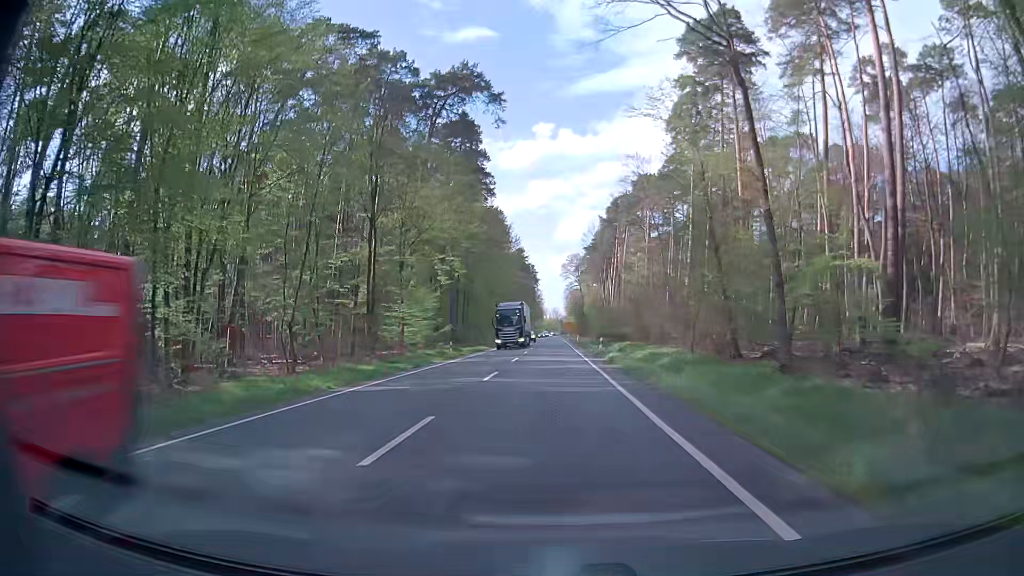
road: primary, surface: asphalt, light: Day
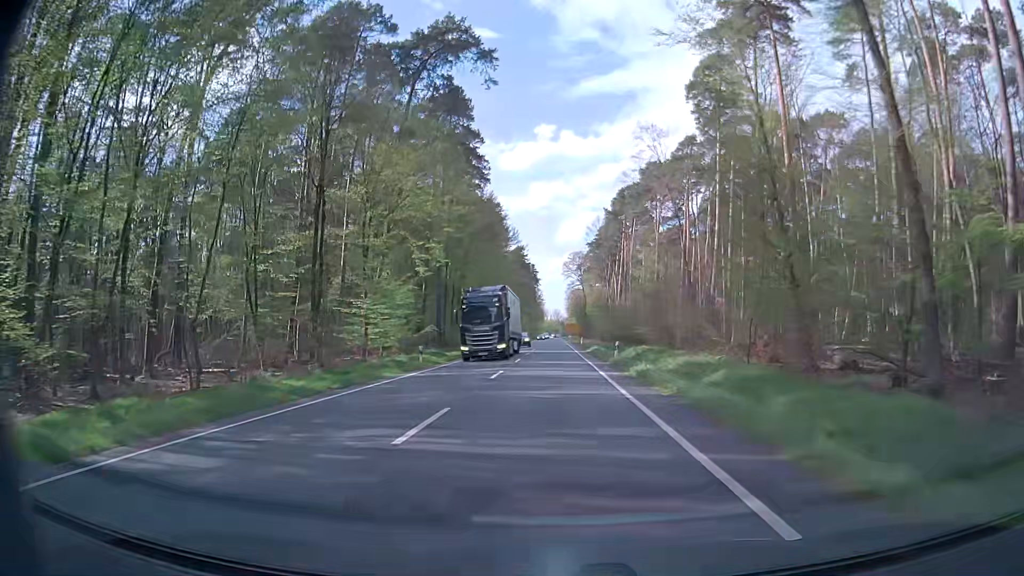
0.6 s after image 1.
(-0.1, +10.8) m; 0°
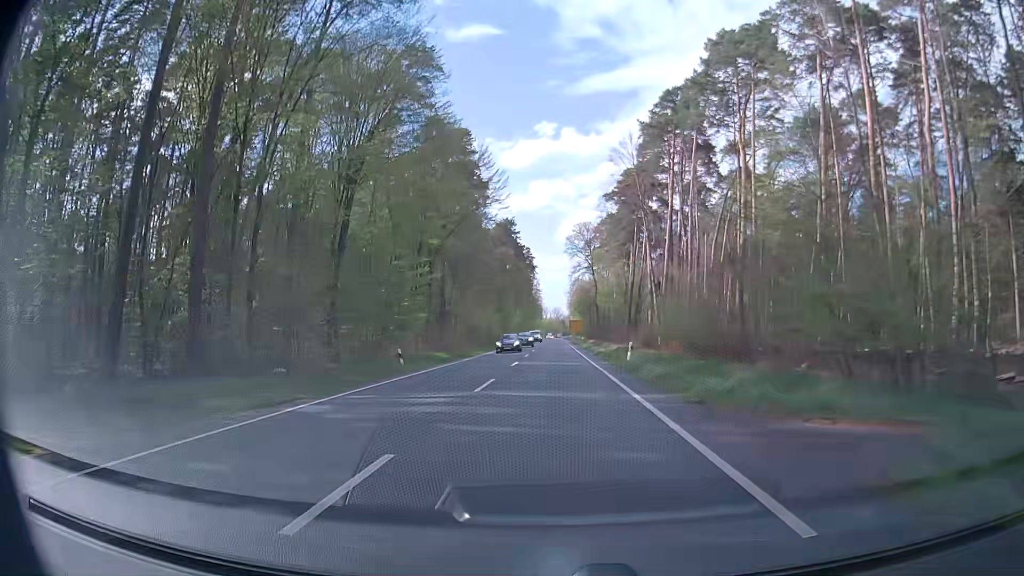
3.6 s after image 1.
(-0.4, +54.0) m; 0°
(0, +10) (0, +20) (0, +30) (0, +40) (0, +50) (0, +60) (0, +70) (0, +80) (+1, +90) (+1, +100) m
